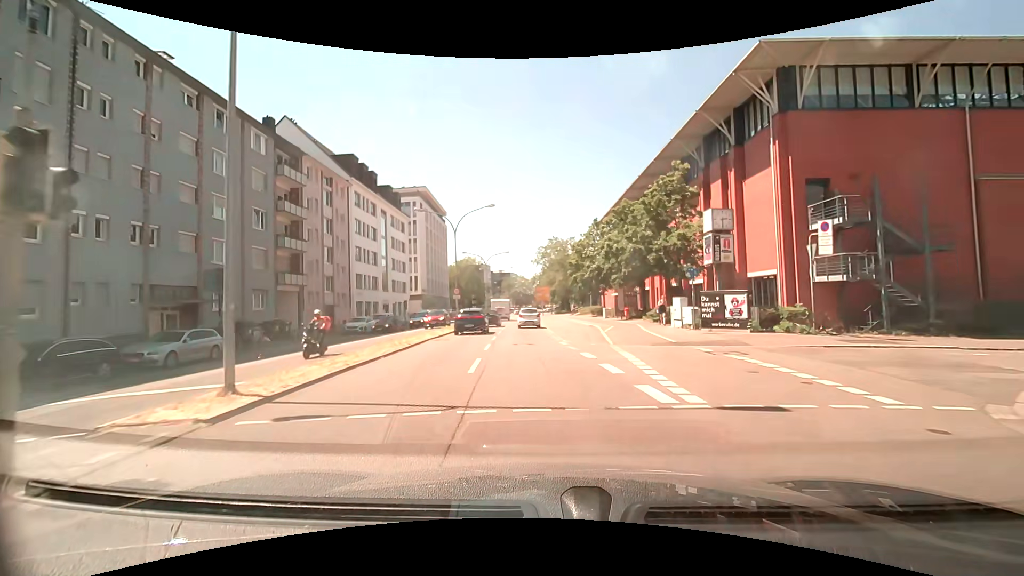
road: primary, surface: asphalt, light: Day
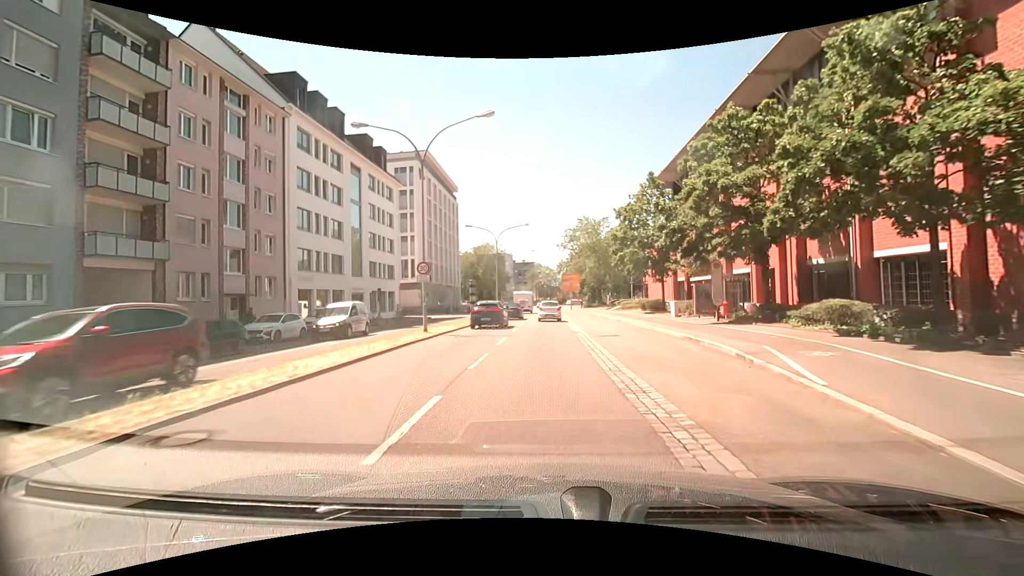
(-0.4, +18.2) m; -2°
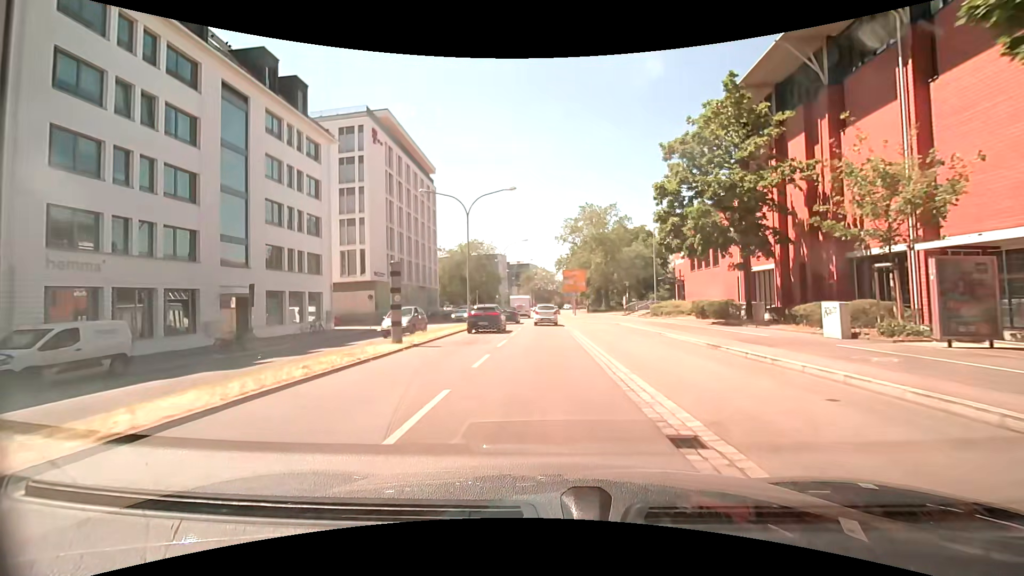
(-0.2, +18.4) m; -1°
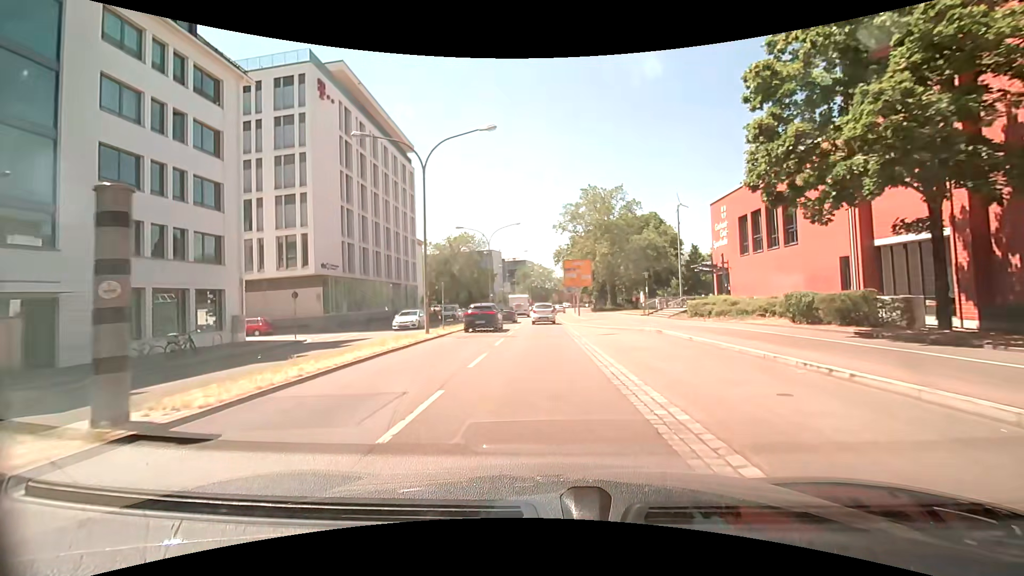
(+0.1, +12.0) m; 0°
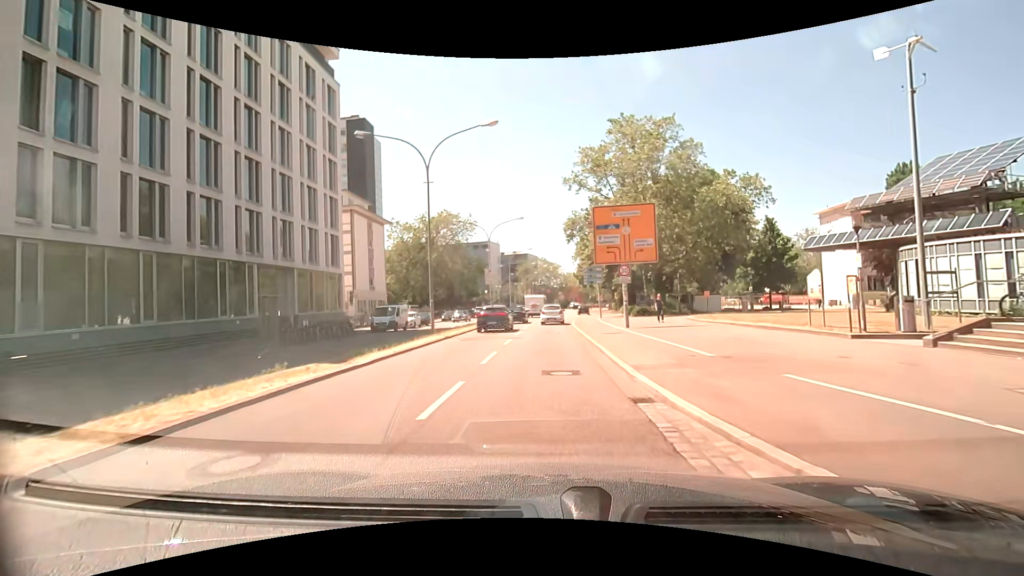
(+0.1, +28.9) m; 0°
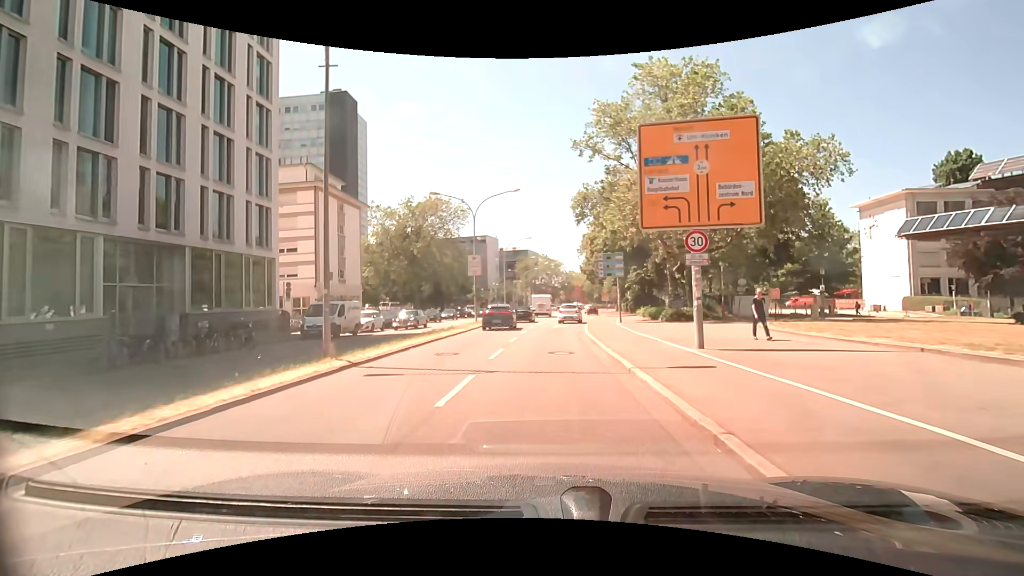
(-0.1, +11.4) m; -1°
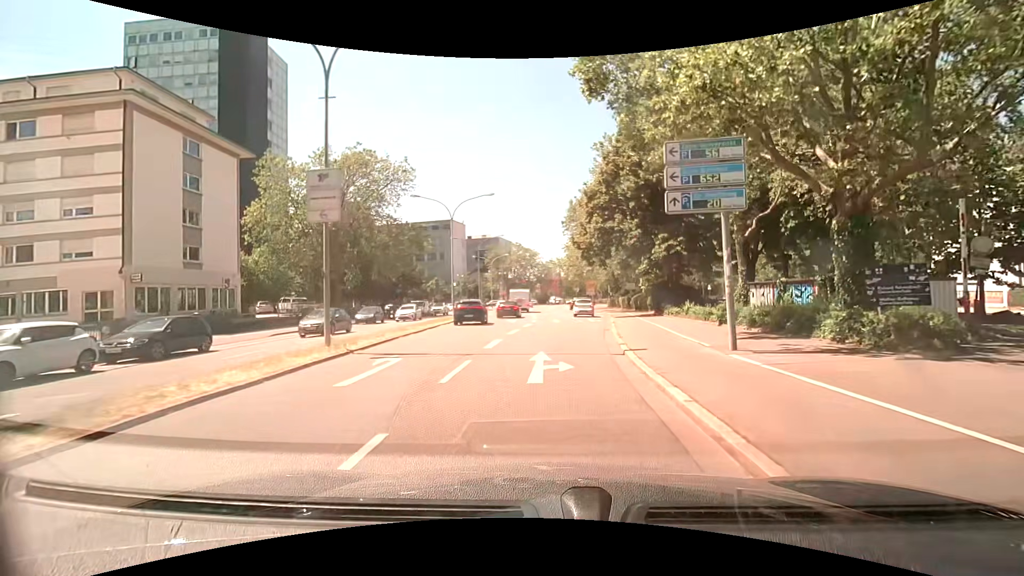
(+0.5, +22.6) m; +3°
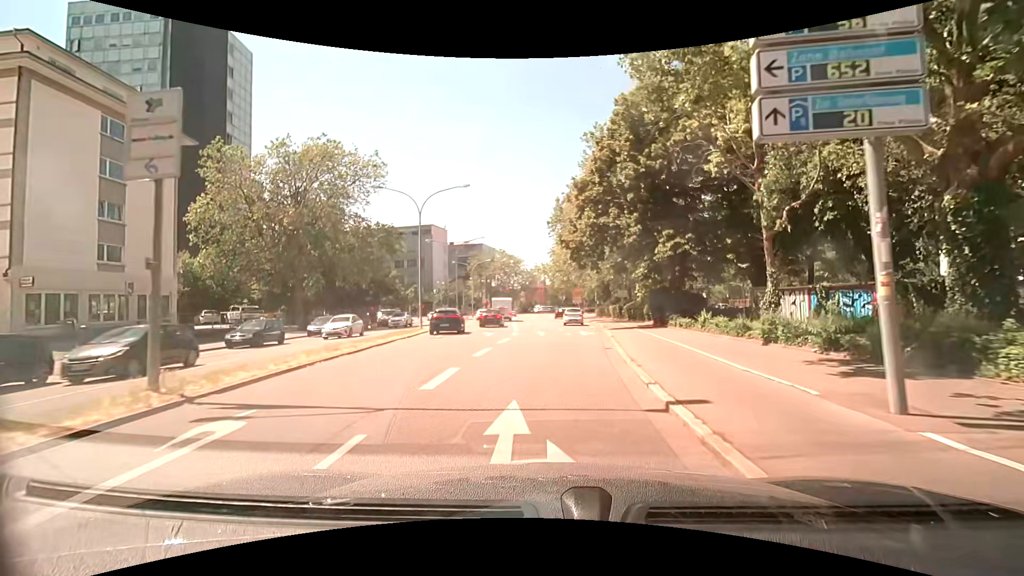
(+0.1, +5.6) m; +2°
